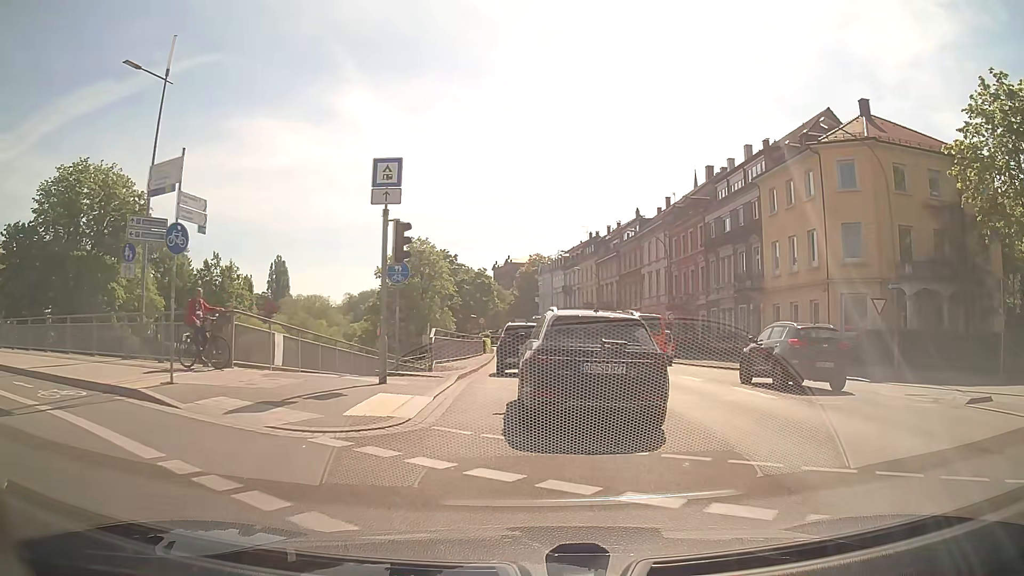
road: primary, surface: asphalt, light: Day
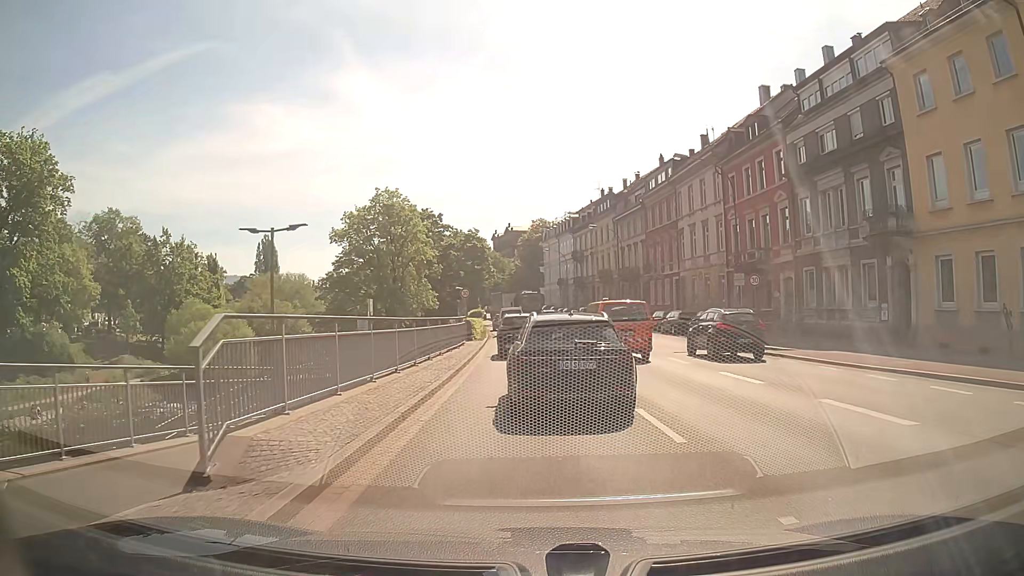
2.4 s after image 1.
(+0.1, +17.6) m; 0°
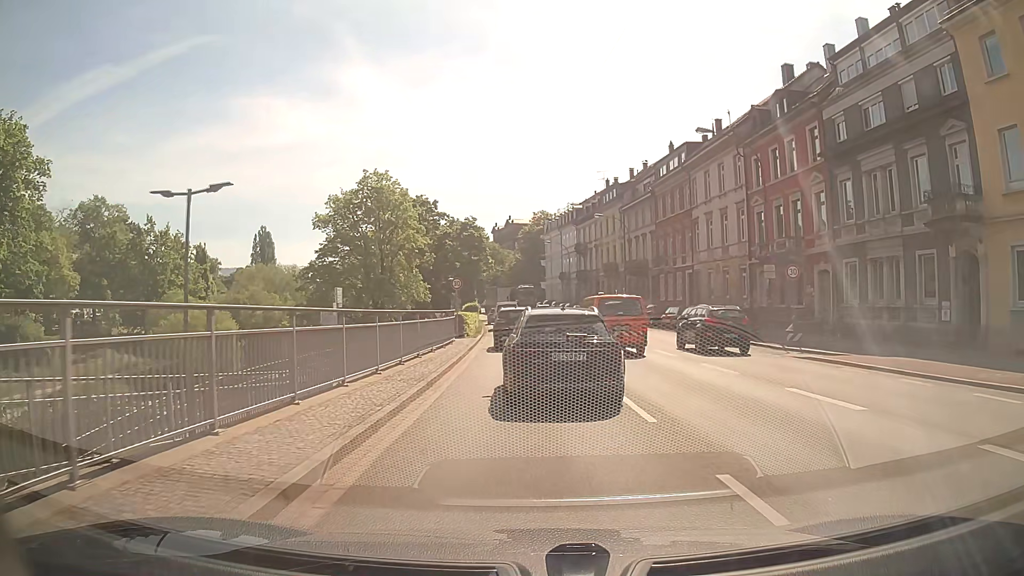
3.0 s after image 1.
(0.0, +4.8) m; 0°
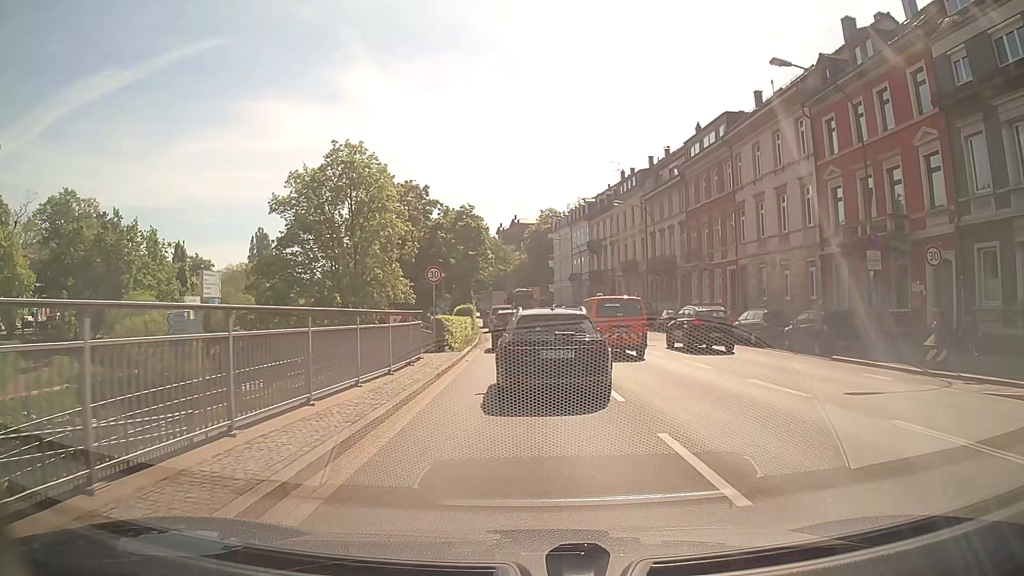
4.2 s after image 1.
(+0.1, +10.1) m; 0°
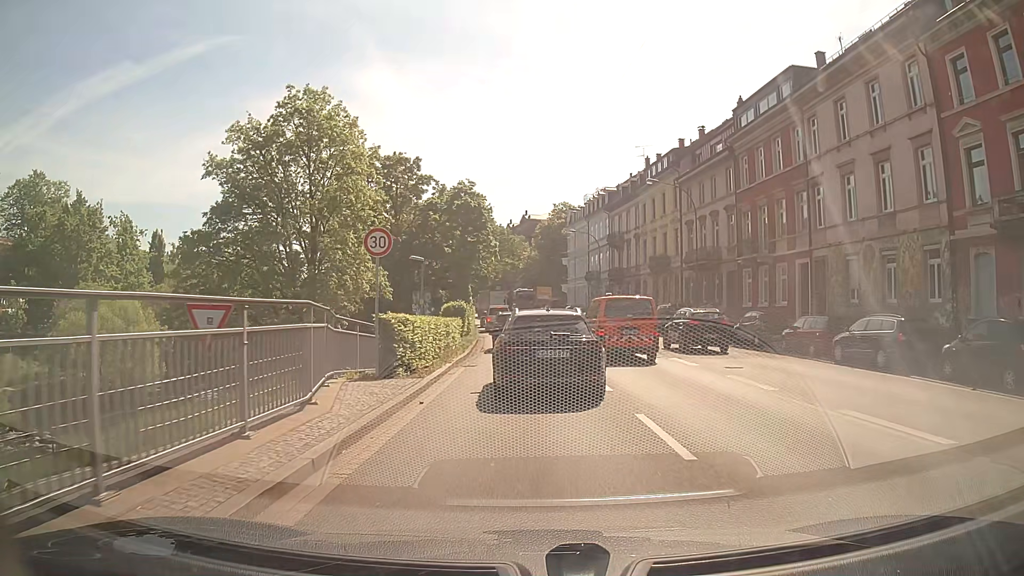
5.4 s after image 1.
(-0.1, +10.3) m; -1°
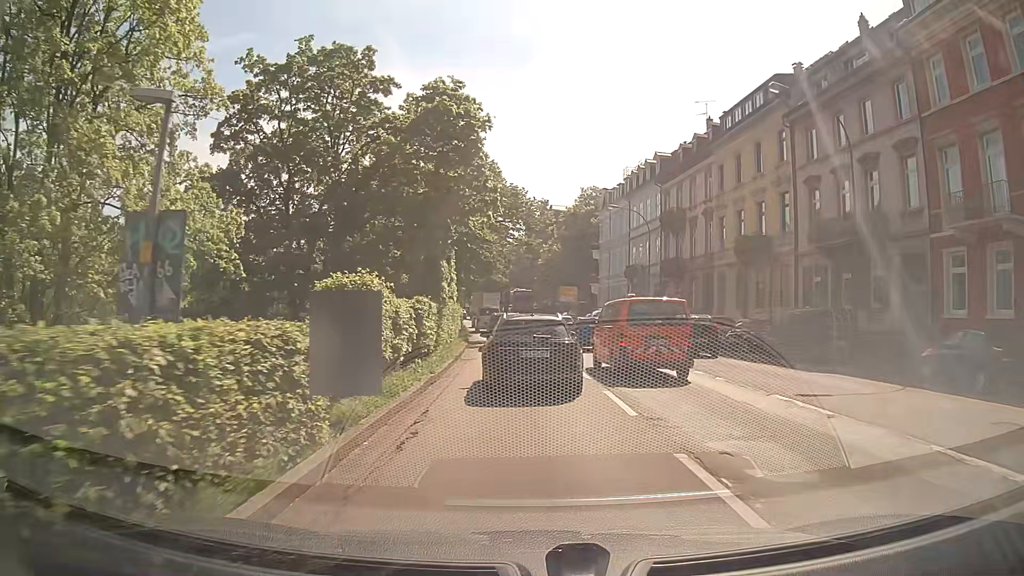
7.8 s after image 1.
(-0.3, +20.4) m; -2°
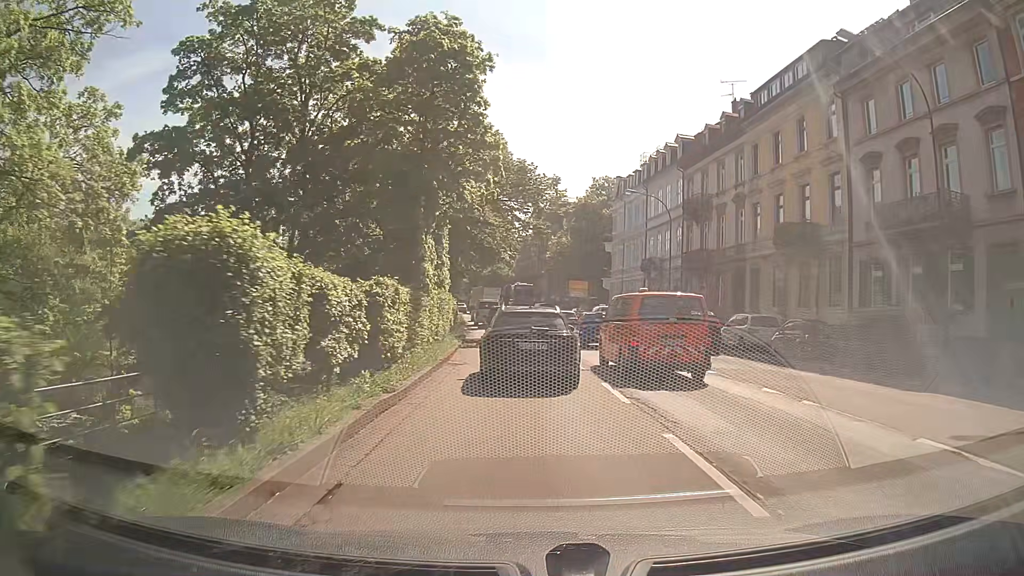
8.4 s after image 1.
(0.0, +5.3) m; -1°
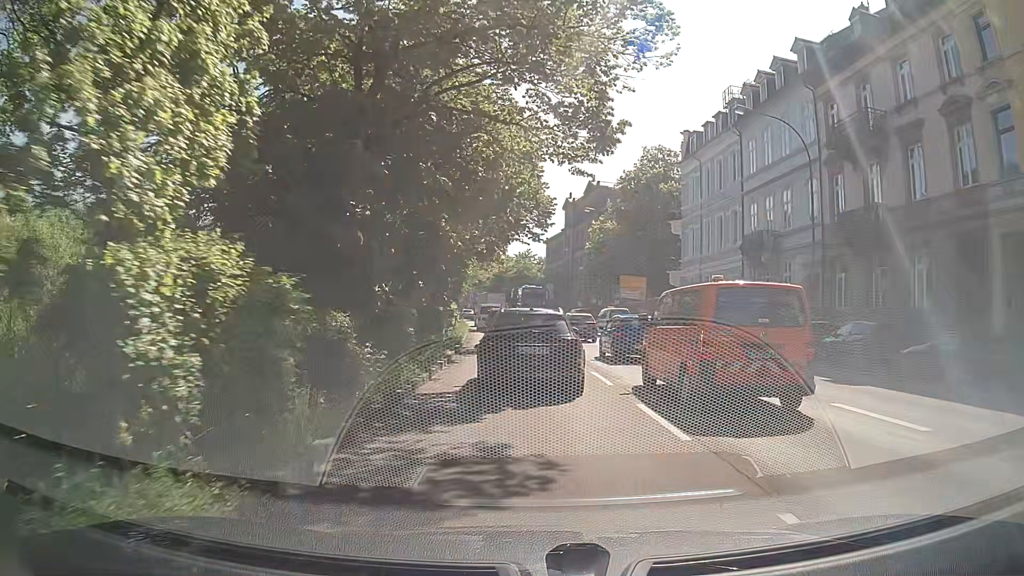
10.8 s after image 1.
(-0.3, +20.8) m; -2°
